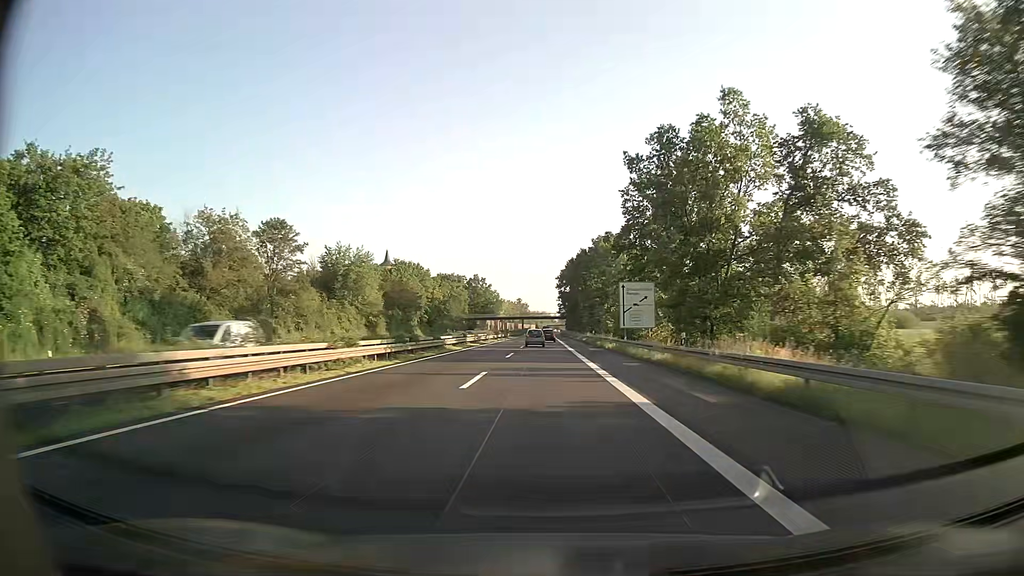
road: trunk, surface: asphalt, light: Day
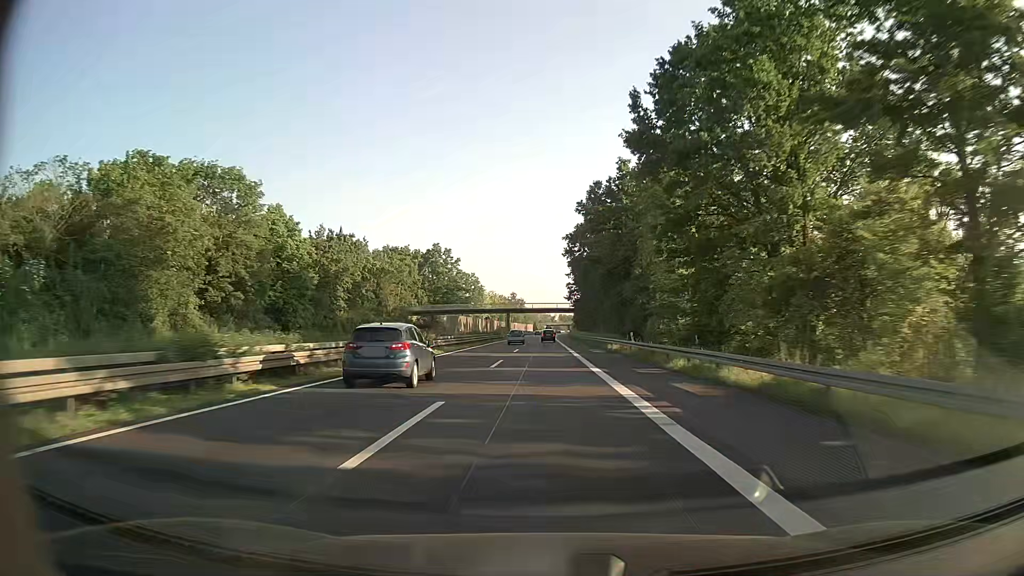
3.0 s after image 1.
(0.0, +81.2) m; 0°
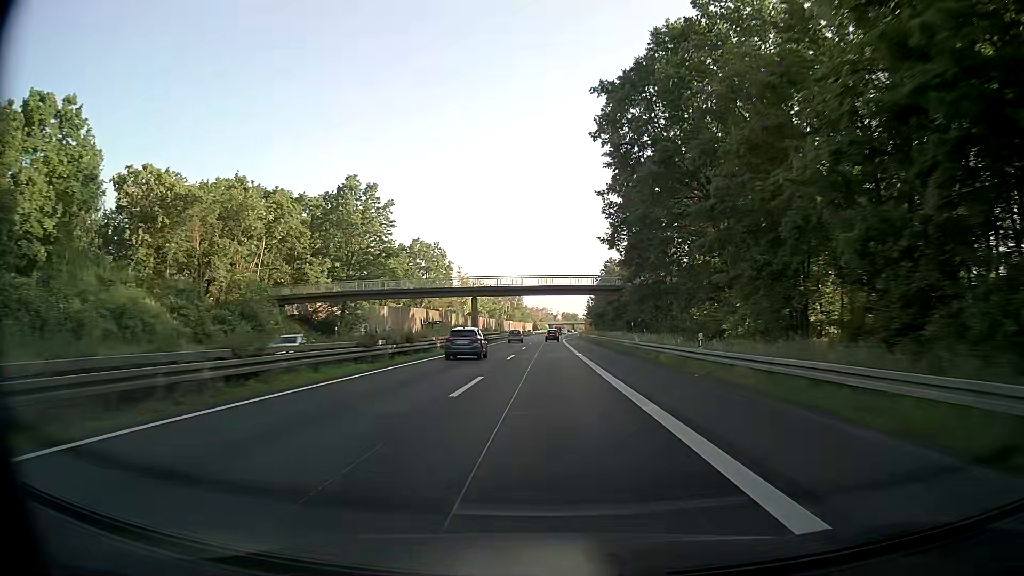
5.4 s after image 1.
(-0.1, +65.1) m; 0°
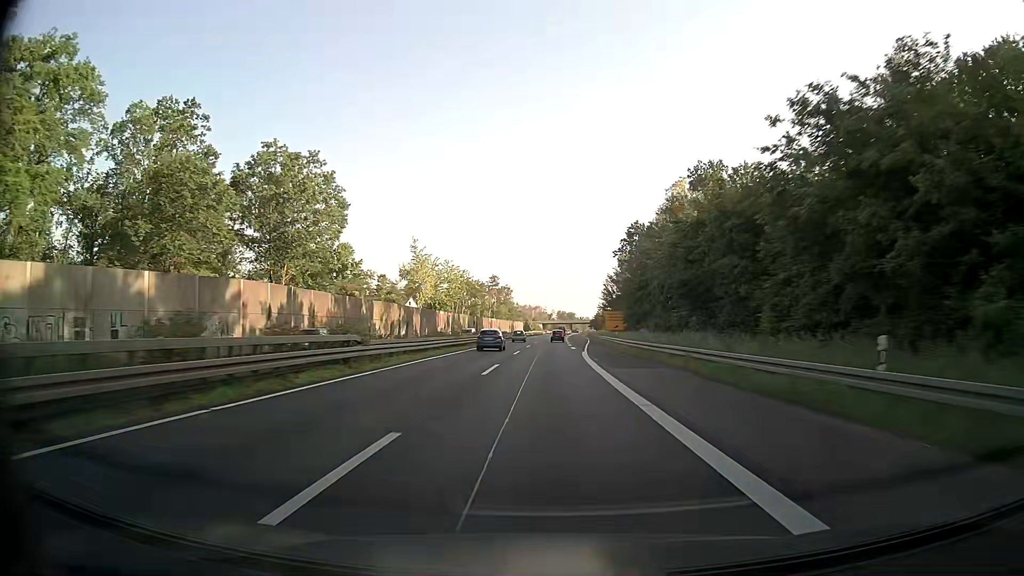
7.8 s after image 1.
(+0.2, +65.1) m; 0°
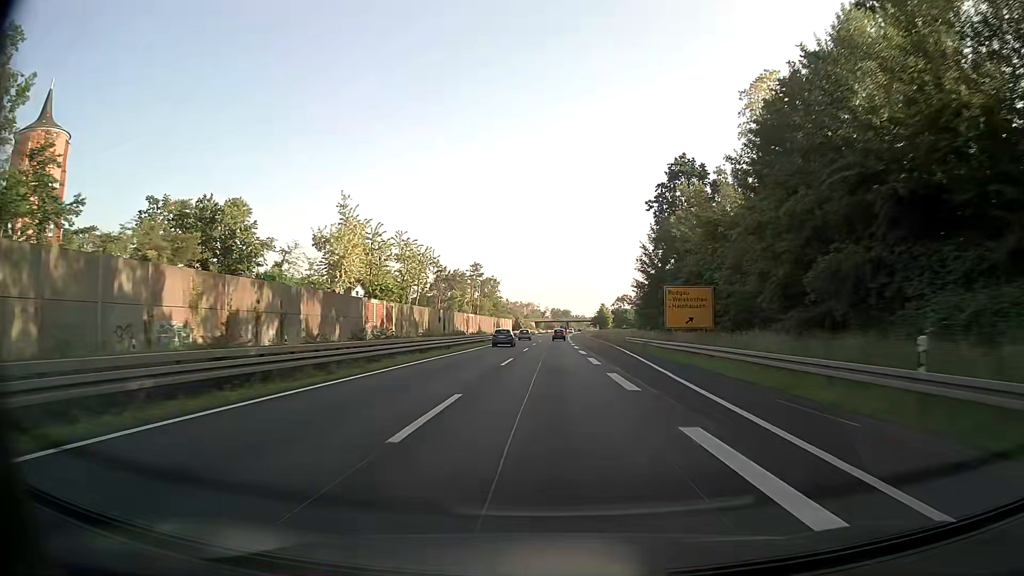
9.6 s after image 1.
(+0.2, +48.8) m; +1°
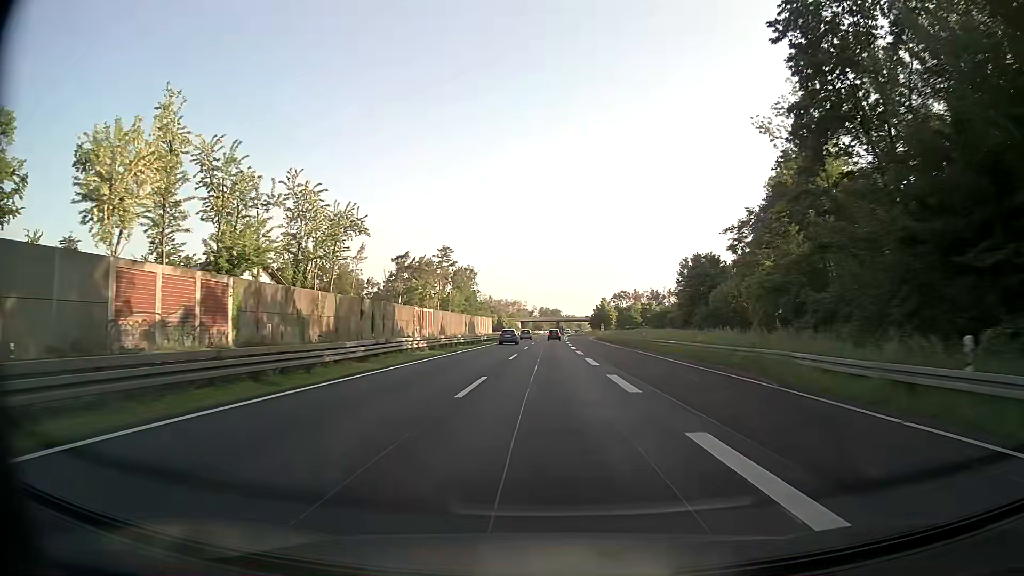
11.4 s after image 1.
(+0.3, +48.6) m; +1°
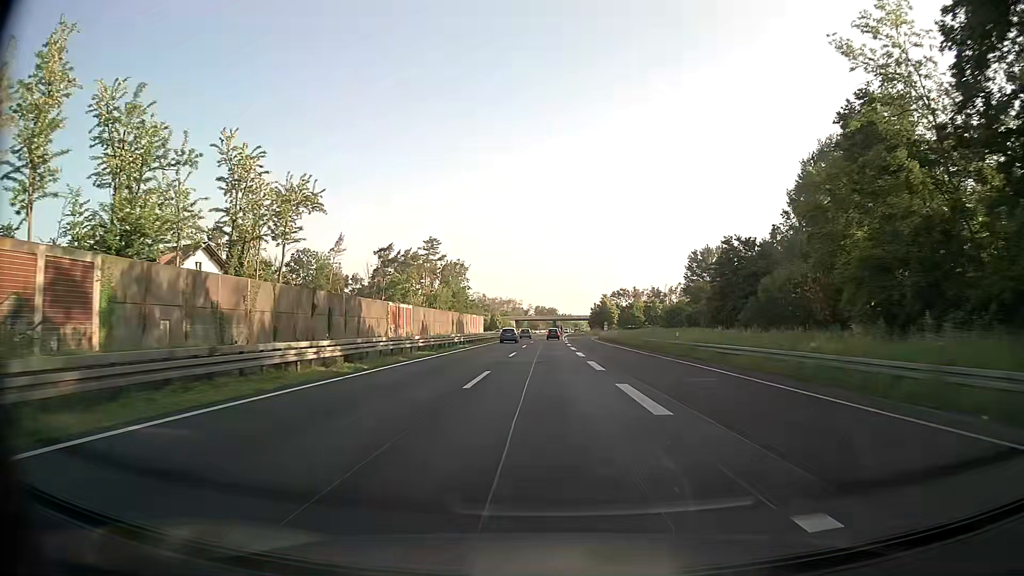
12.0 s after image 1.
(0.0, +16.2) m; 0°
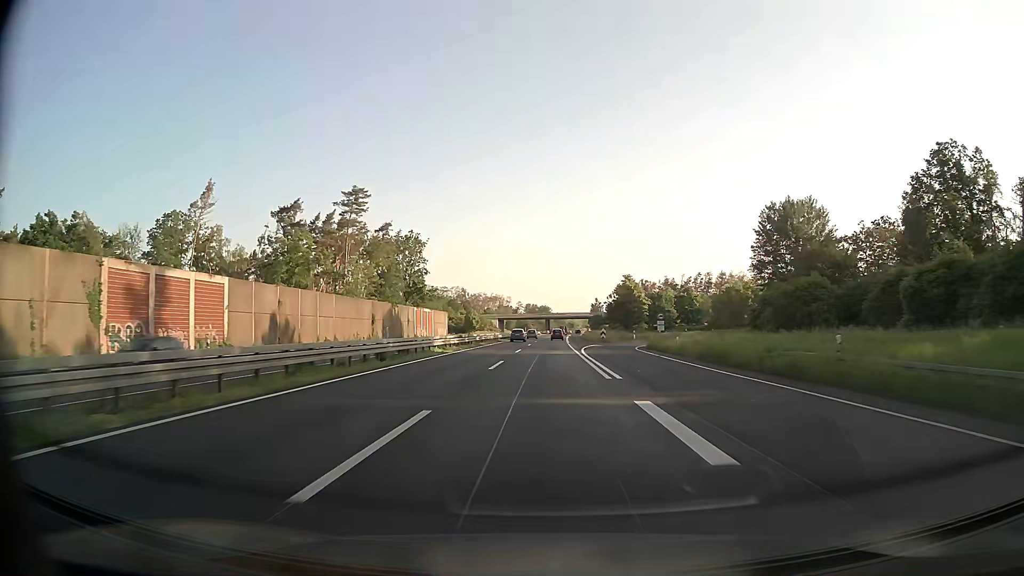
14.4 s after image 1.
(+0.4, +64.4) m; +1°
(0, +10) (0, +20) (0, +30) (0, +40) (0, +50) (0, +60) (+1, +70) (+1, +80) (+1, +90) (+1, +100) m
